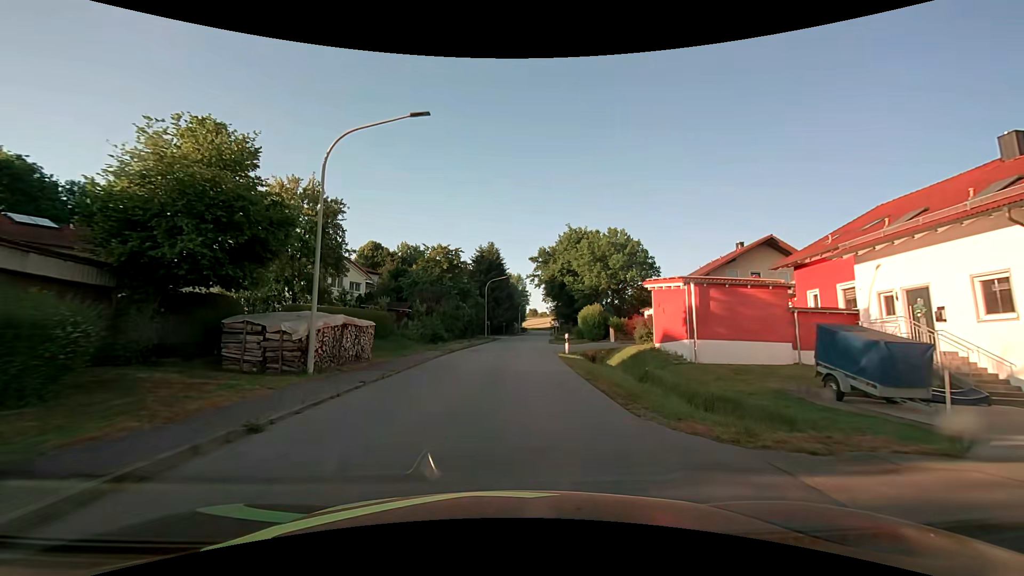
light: Day
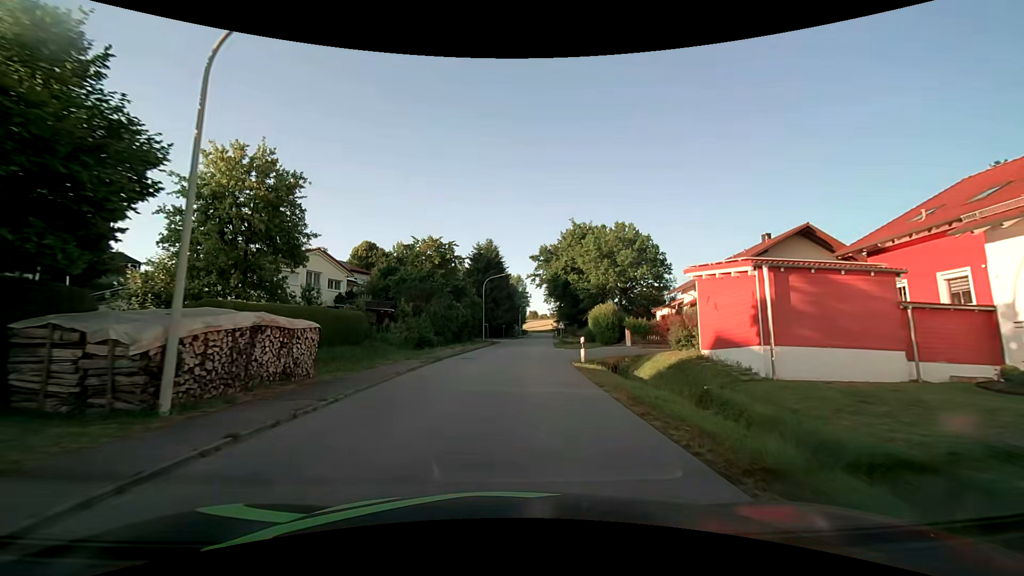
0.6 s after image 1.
(0.0, +5.6) m; 0°
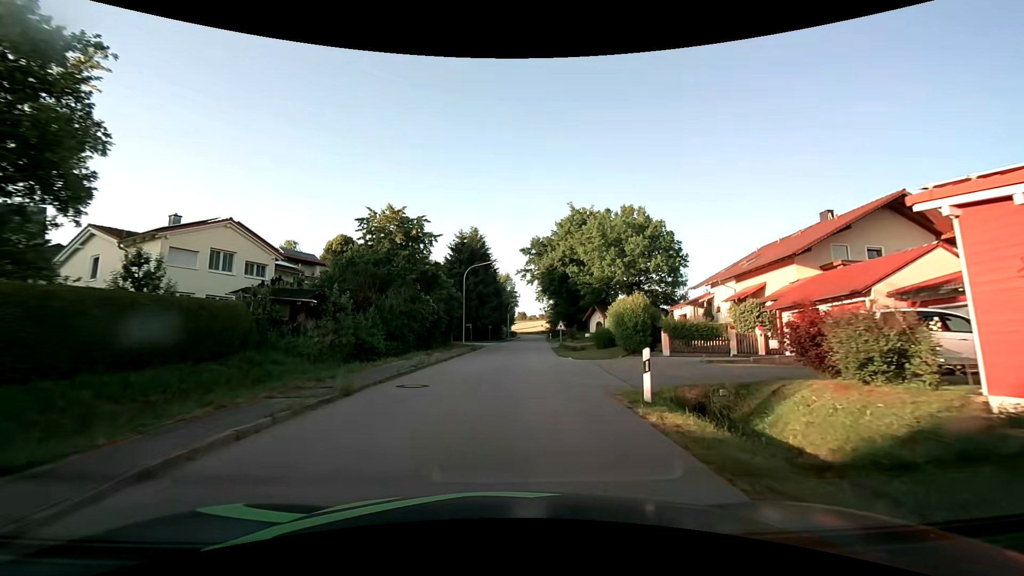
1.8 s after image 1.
(+0.1, +11.0) m; +1°
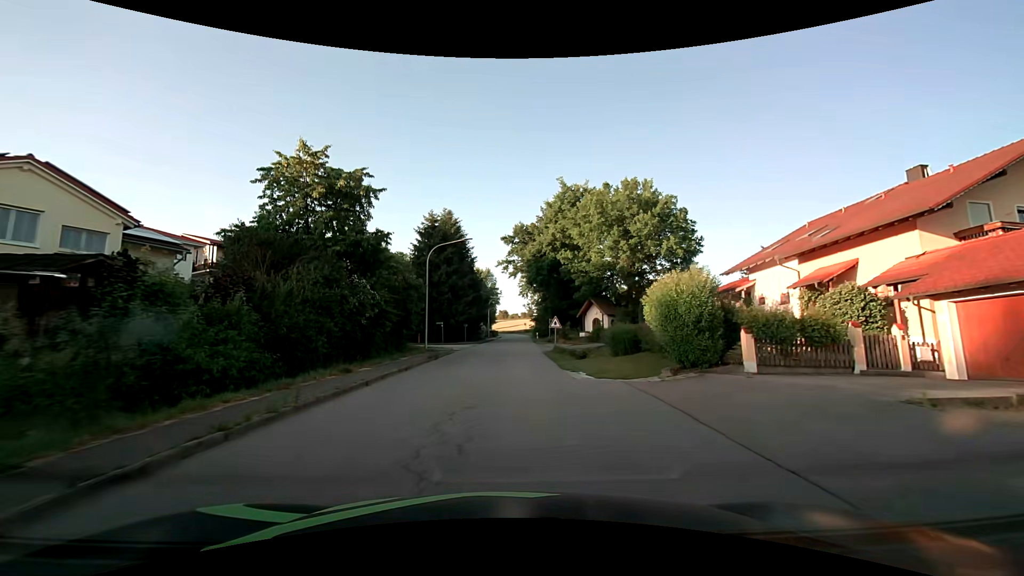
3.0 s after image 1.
(+0.3, +10.5) m; +3°
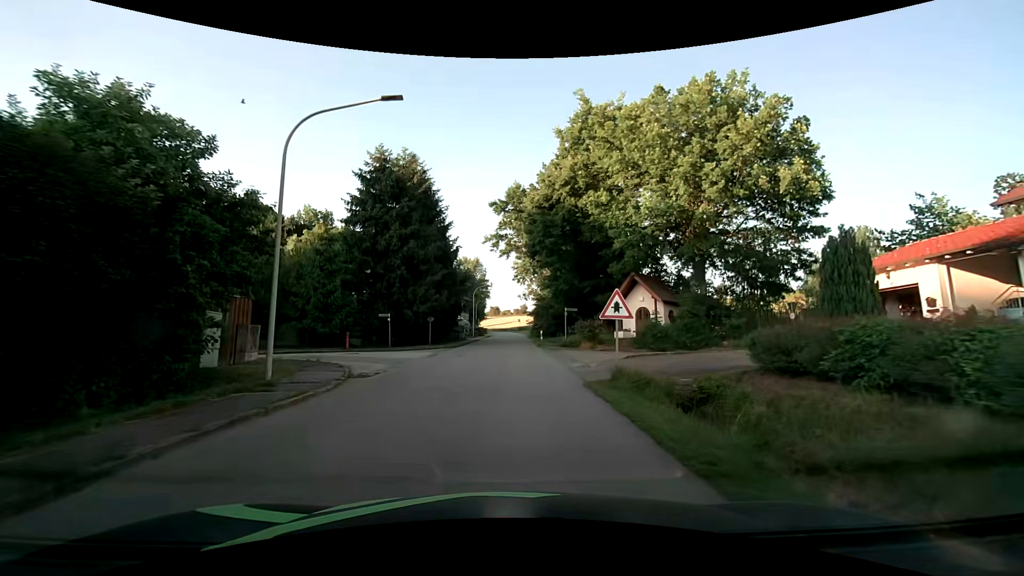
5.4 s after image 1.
(+0.1, +20.3) m; +1°
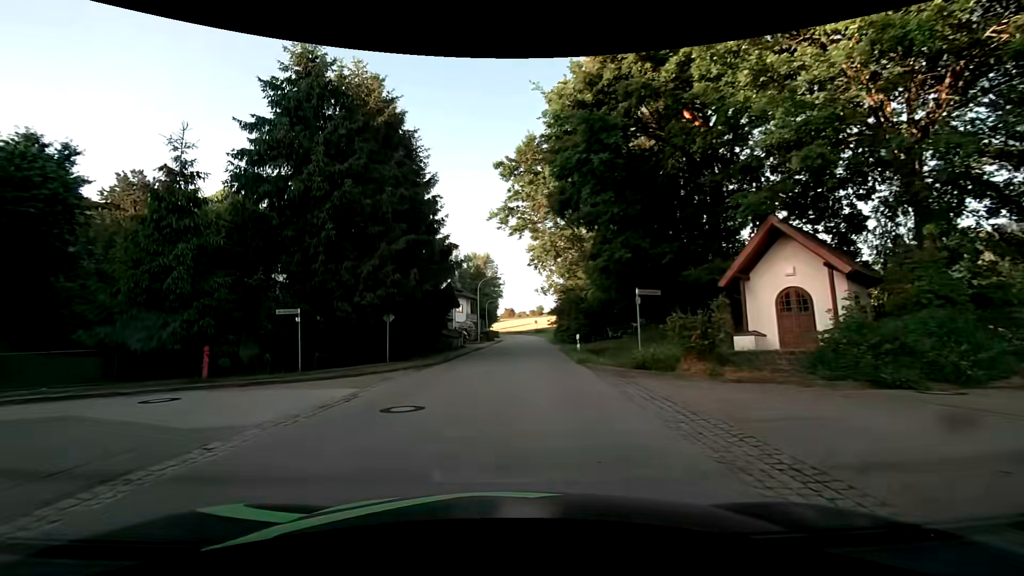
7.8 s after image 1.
(0.0, +15.1) m; -2°
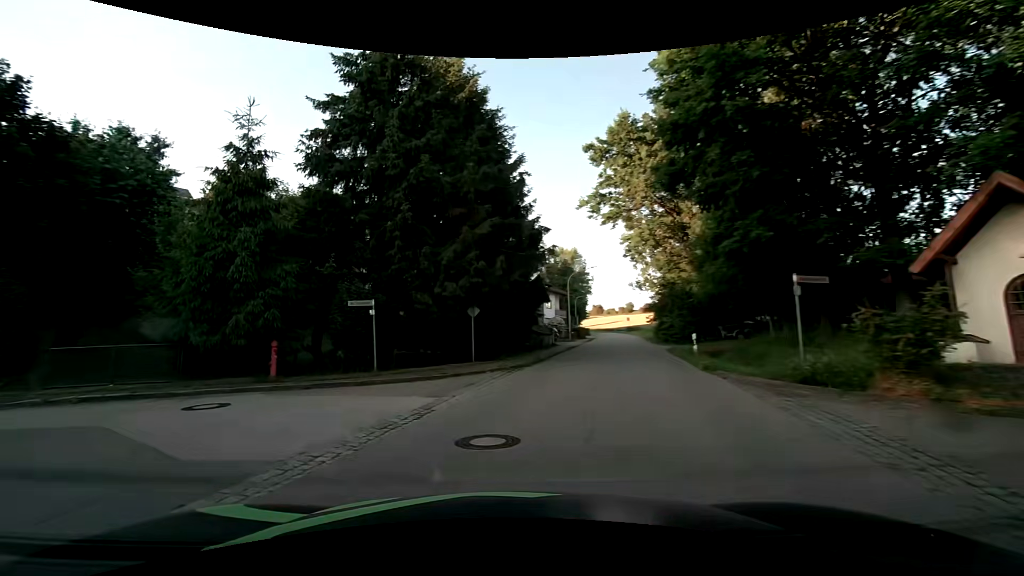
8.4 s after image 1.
(-0.2, +3.0) m; -9°
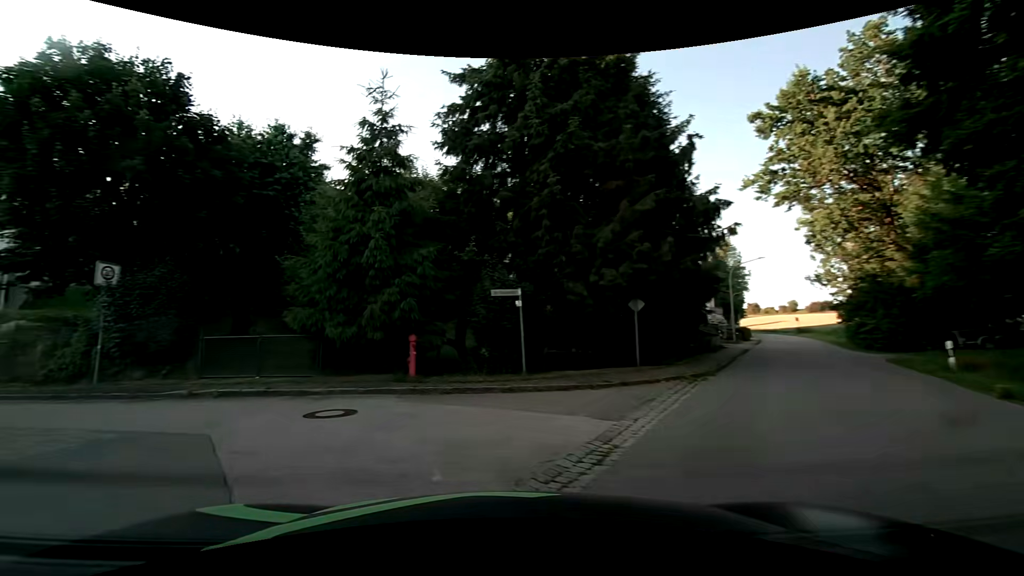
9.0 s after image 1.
(-0.4, +3.0) m; -16°
